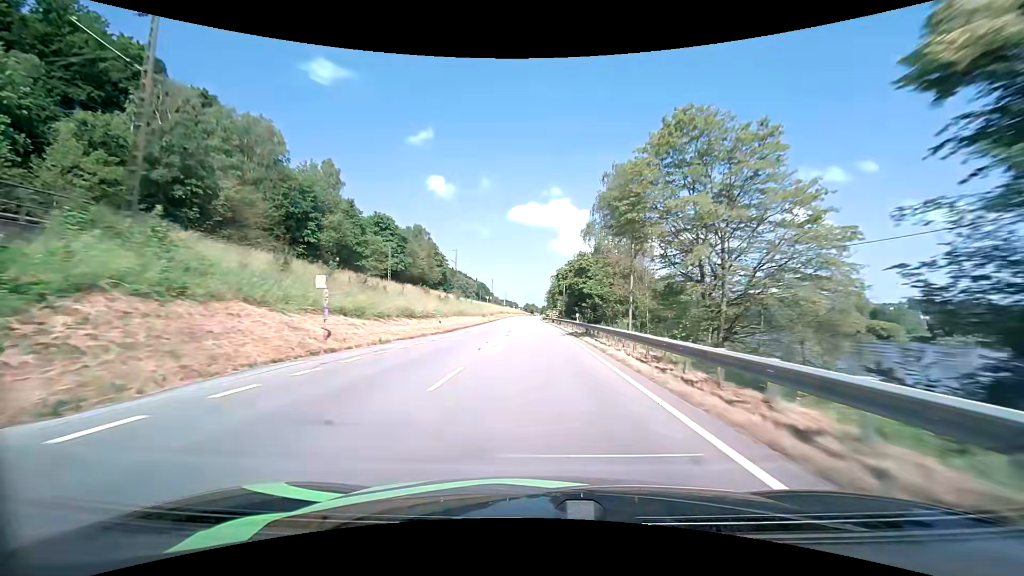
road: primary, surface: asphalt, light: Day
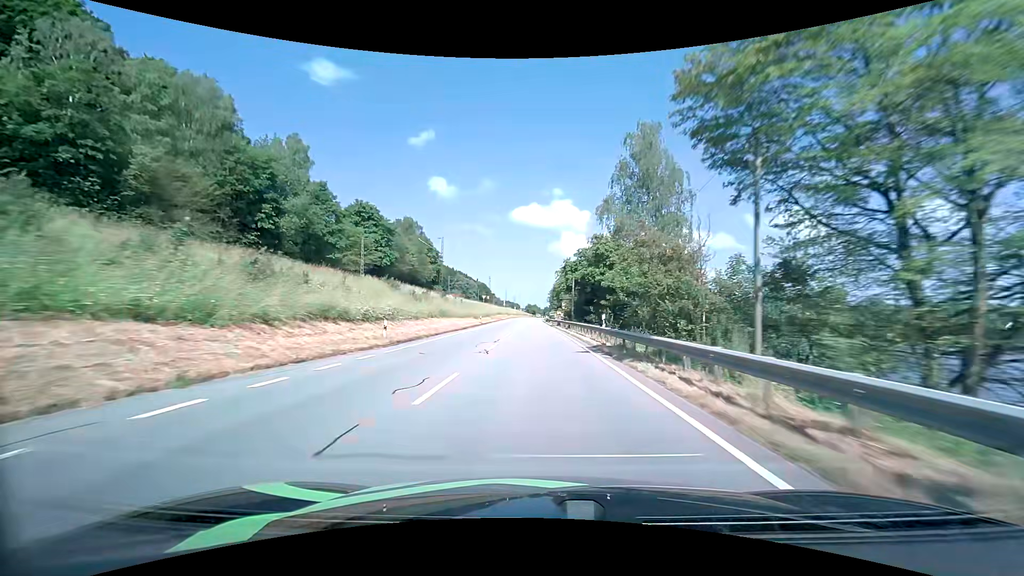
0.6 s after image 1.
(0.0, +13.7) m; 0°
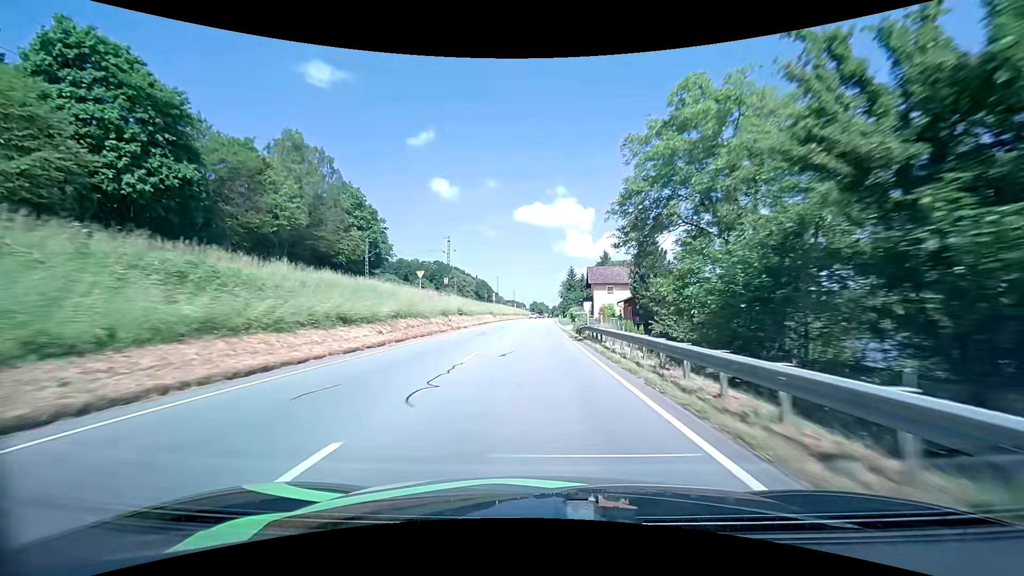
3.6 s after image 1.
(-0.7, +67.3) m; -1°
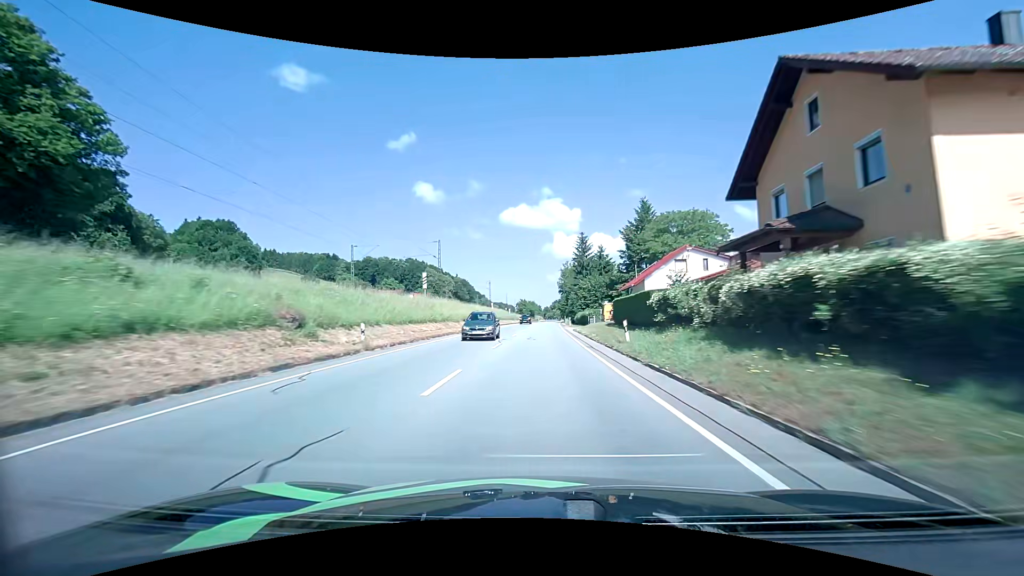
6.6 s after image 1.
(+0.2, +66.3) m; +1°
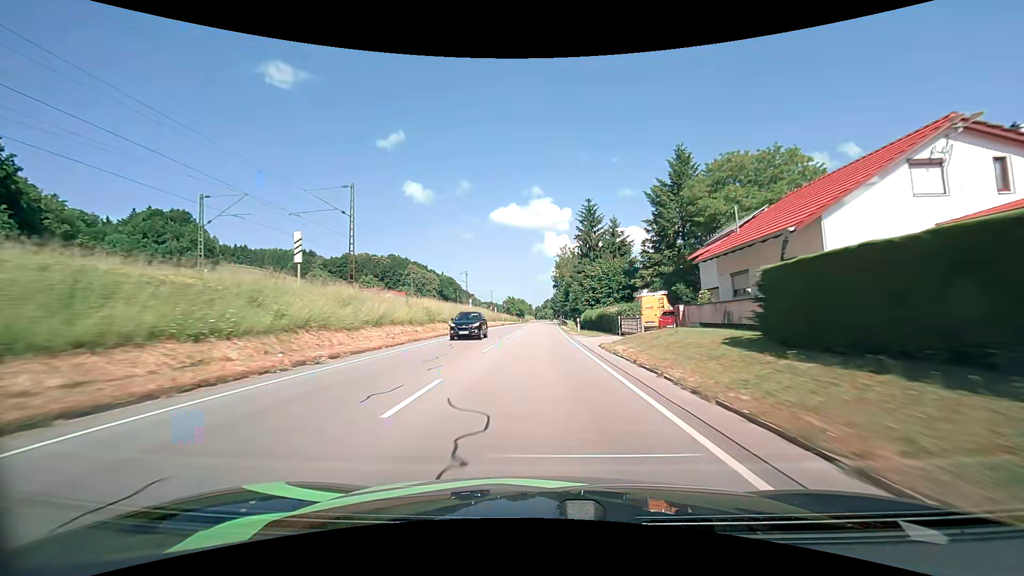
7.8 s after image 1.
(+0.2, +26.1) m; +1°
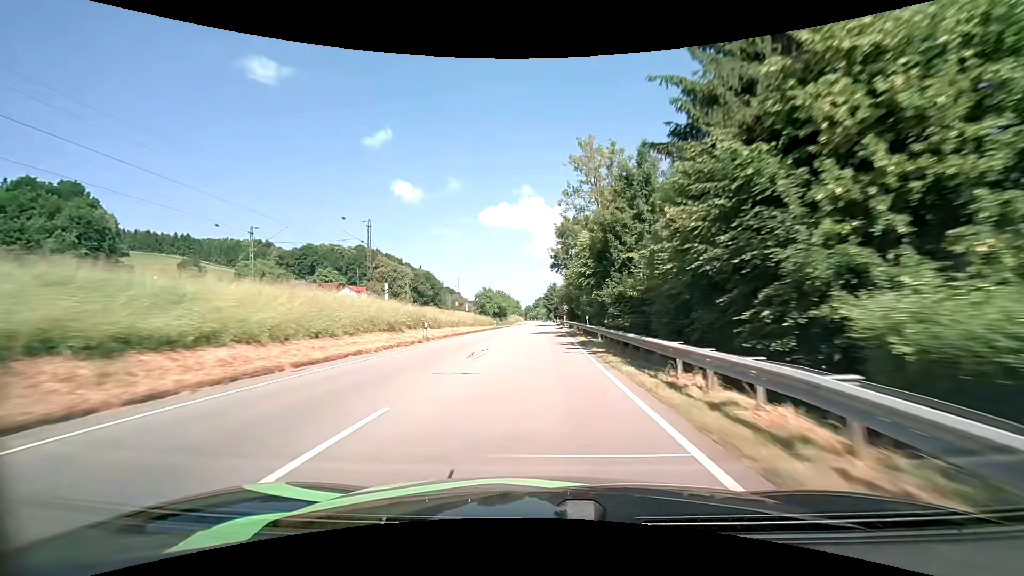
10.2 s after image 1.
(+0.5, +52.4) m; +1°
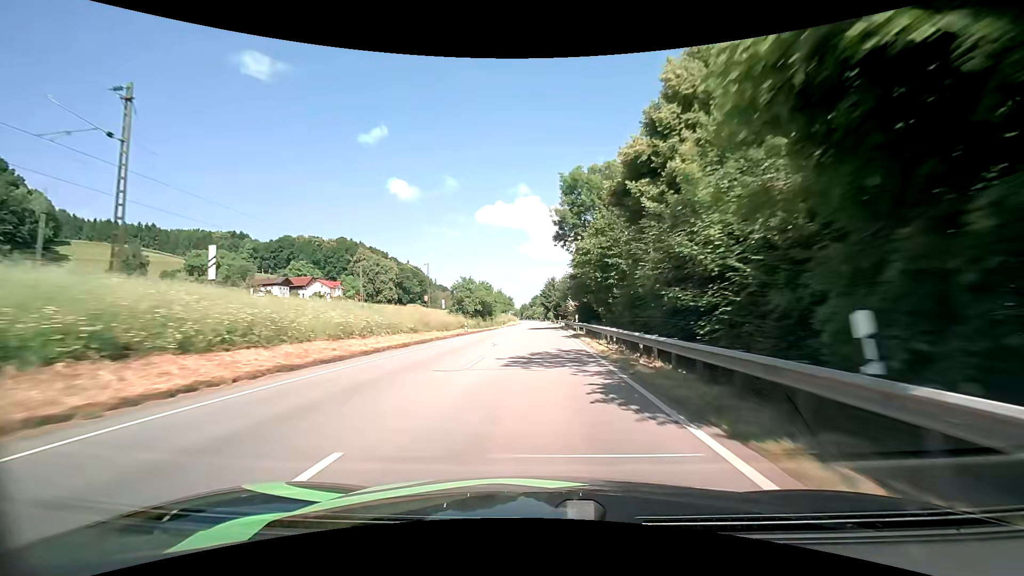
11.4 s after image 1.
(0.0, +26.9) m; 0°
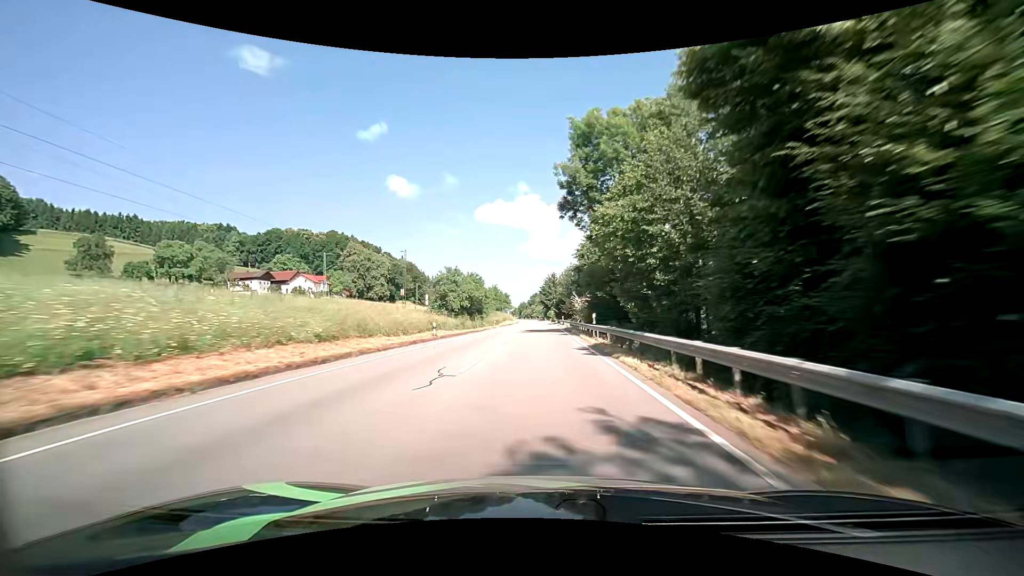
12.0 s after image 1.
(-0.1, +13.8) m; 0°
(0, +10) (0, +20) (0, +30) (0, +40) (0, +50) (0, +60) (0, +70) (0, +80) (0, +90) (+1, +100) m
